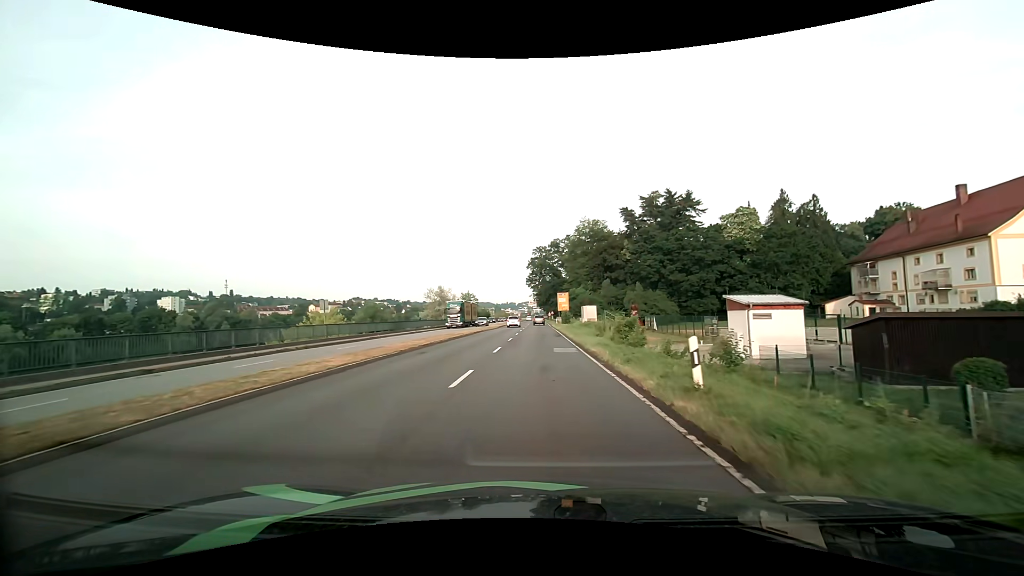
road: primary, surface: asphalt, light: Day
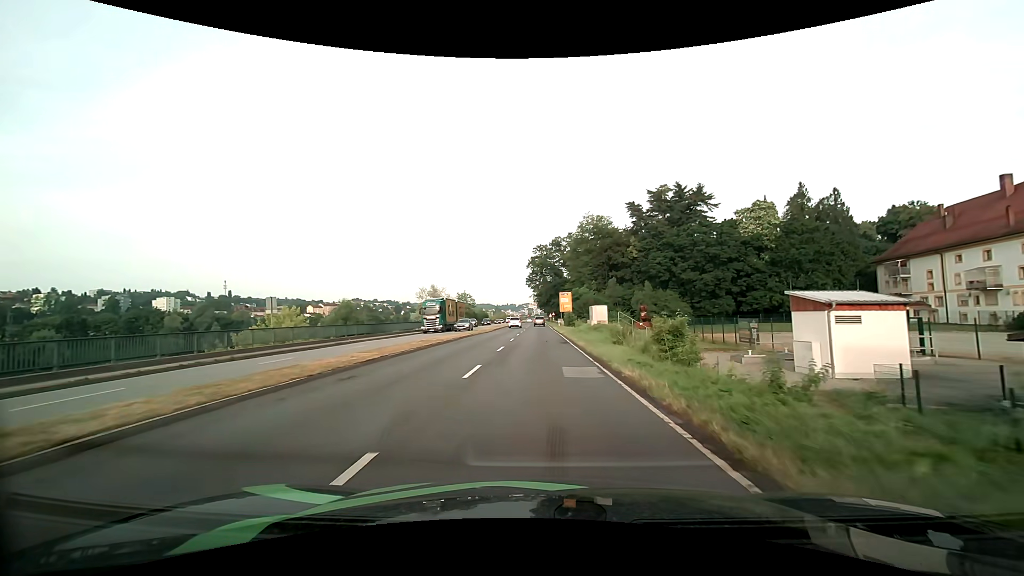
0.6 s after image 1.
(0.0, +7.5) m; -1°
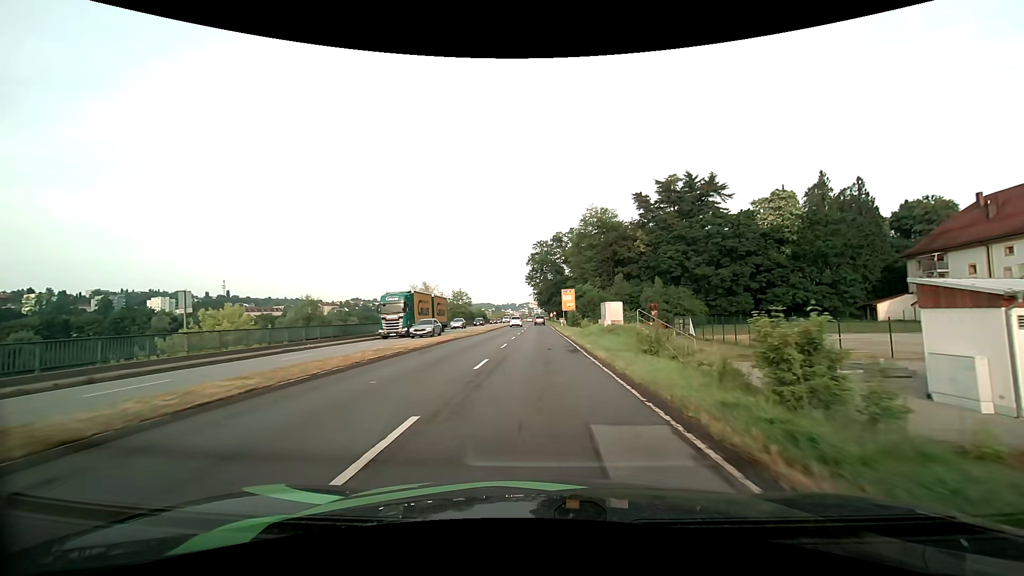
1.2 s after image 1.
(0.0, +7.4) m; 0°
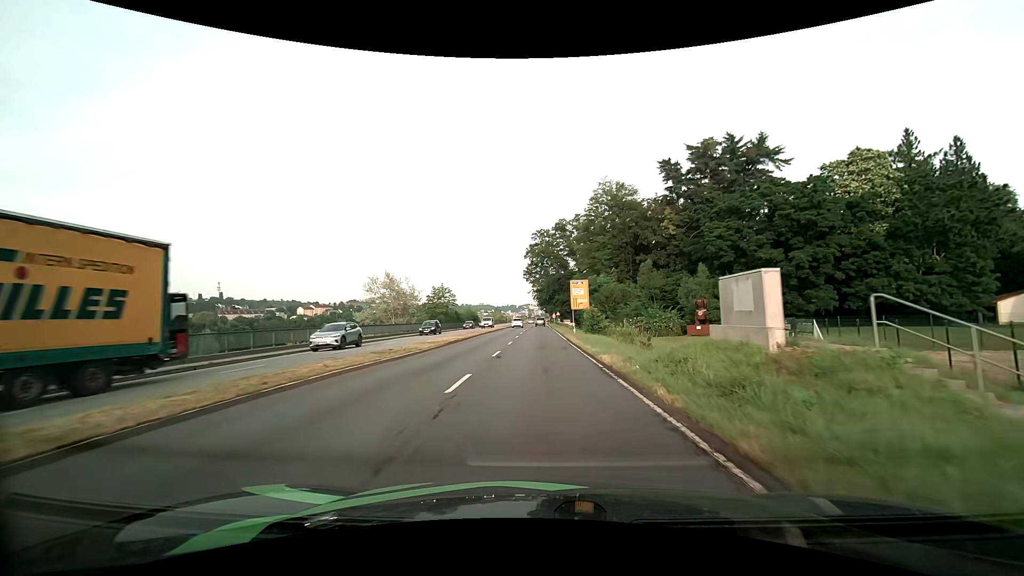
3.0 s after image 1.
(0.0, +22.1) m; 0°
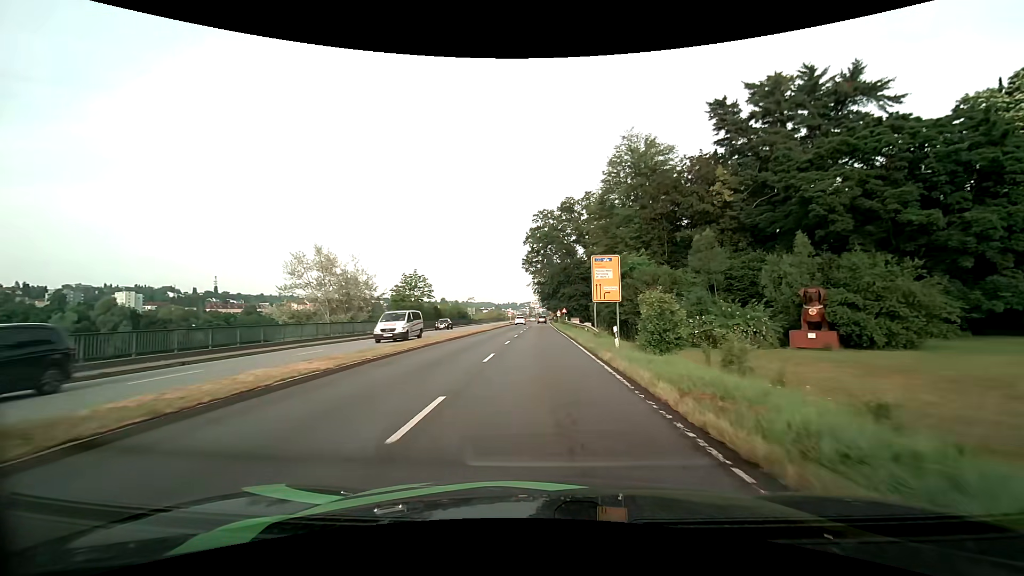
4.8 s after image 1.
(0.0, +21.8) m; 0°
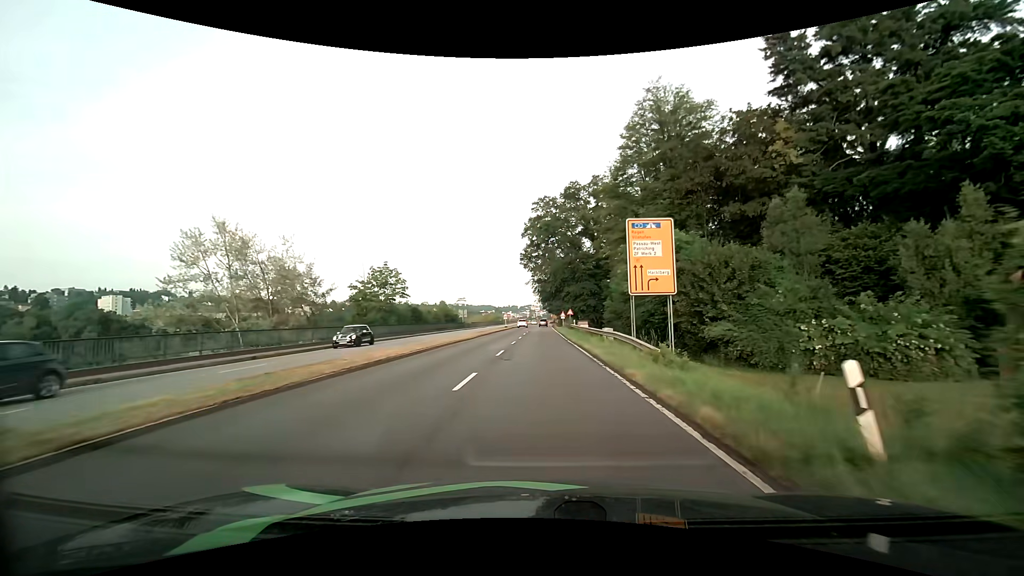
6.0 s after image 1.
(0.0, +14.4) m; 0°
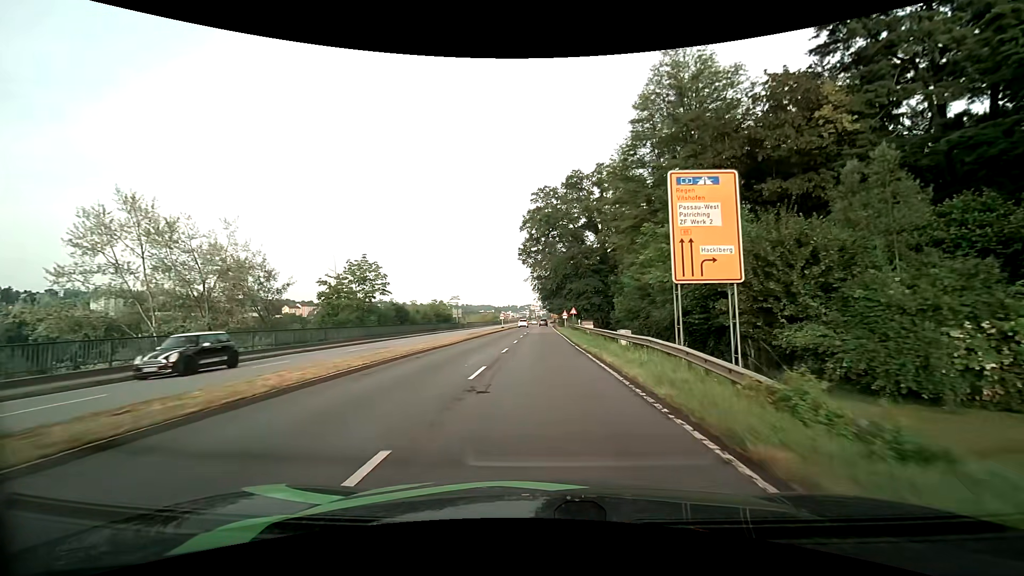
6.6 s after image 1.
(0.0, +7.2) m; -1°
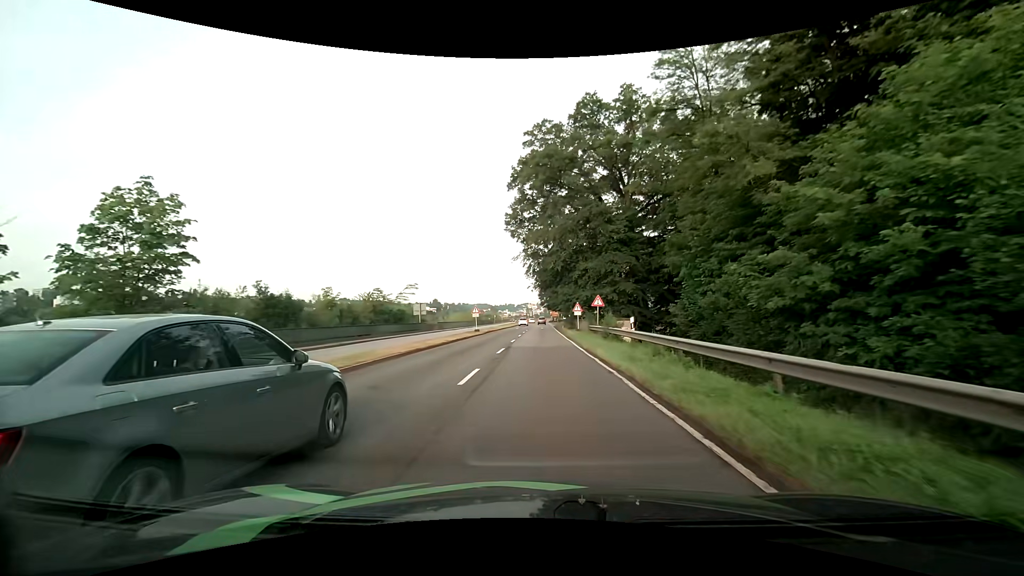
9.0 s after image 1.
(+0.2, +28.8) m; +1°
(0, +10) (0, +20) (0, +30) (0, +40) (0, +50) (0, +60) (0, +70) (0, +80) (0, +90) (+1, +100) m
